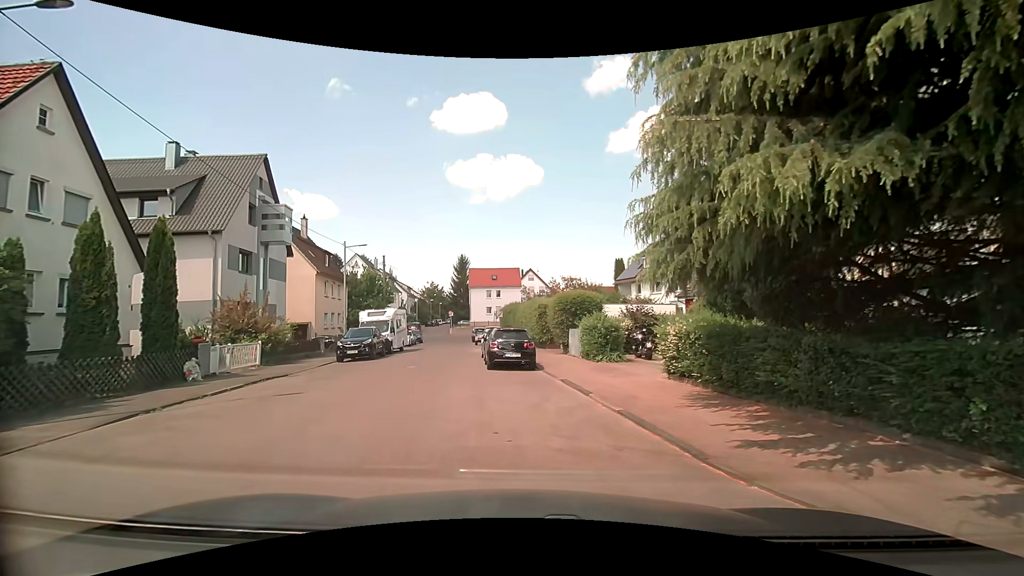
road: residential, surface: asphalt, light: Day
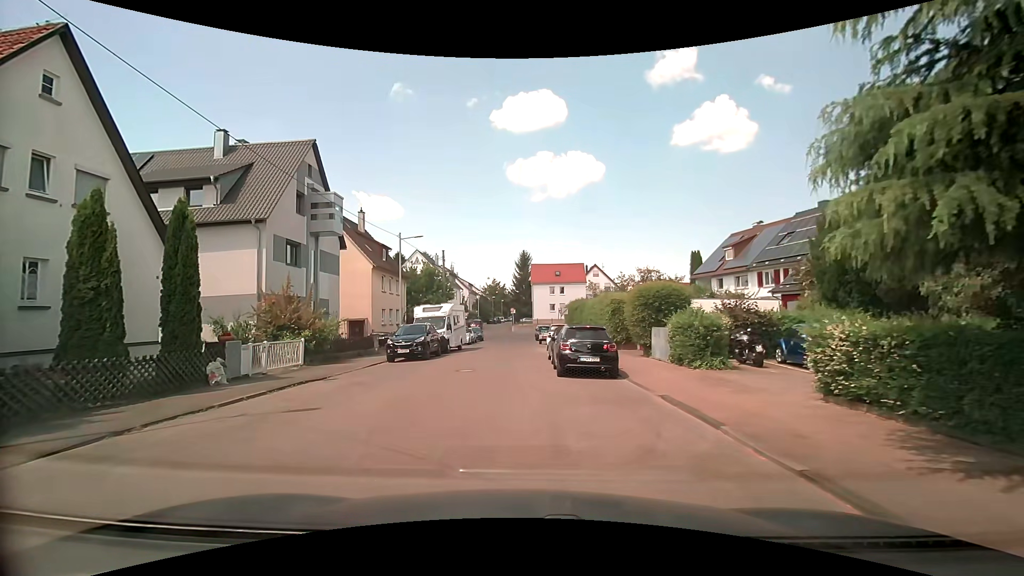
(-0.3, +3.4) m; -8°
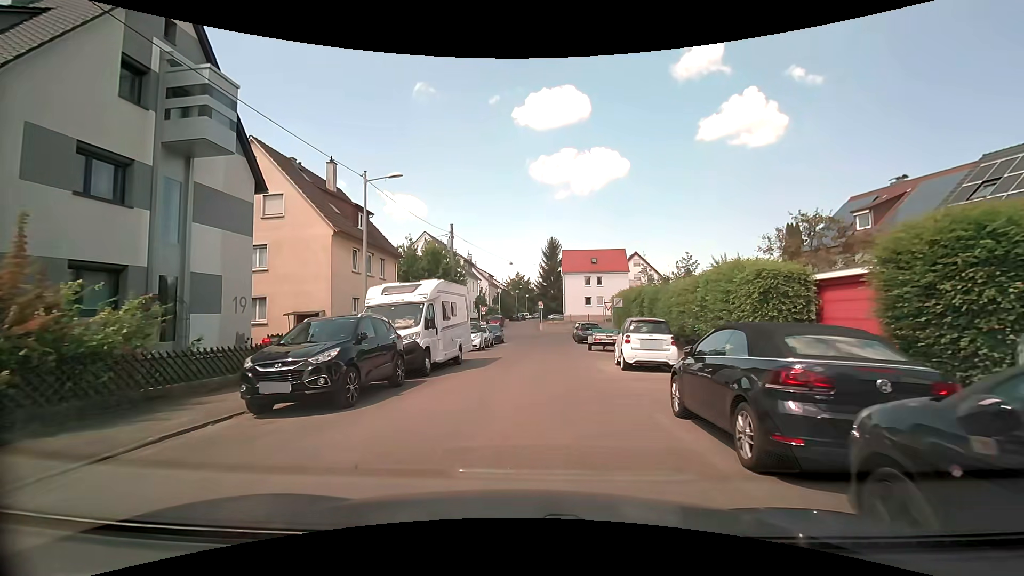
(-0.8, +14.0) m; -2°
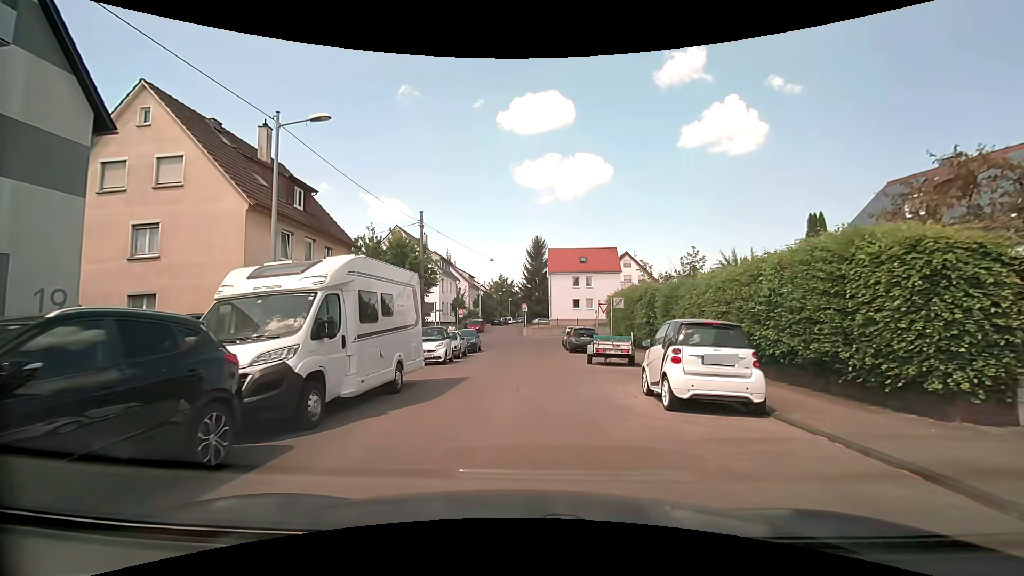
(+0.1, +6.2) m; +1°
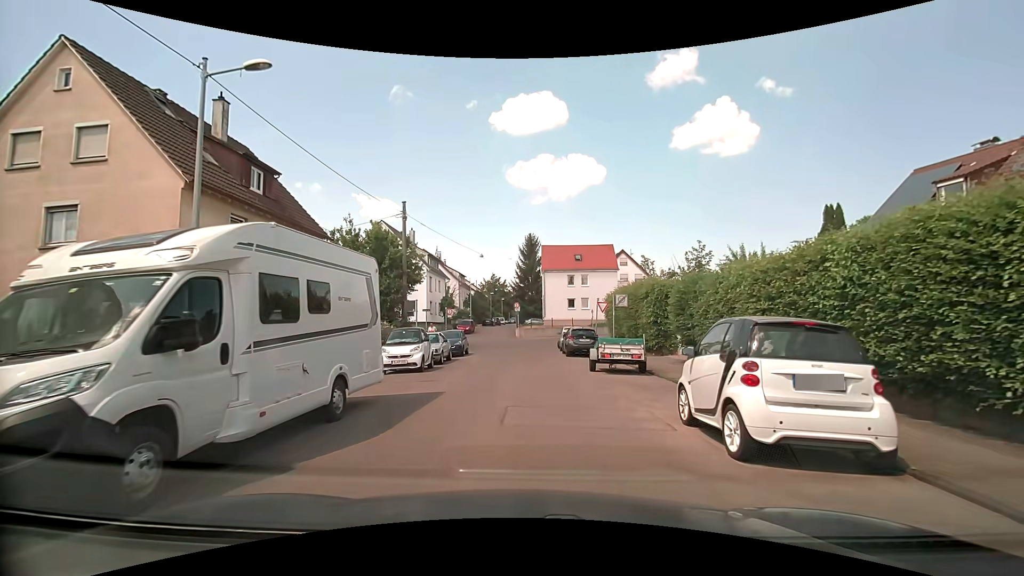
(+0.1, +3.1) m; +1°
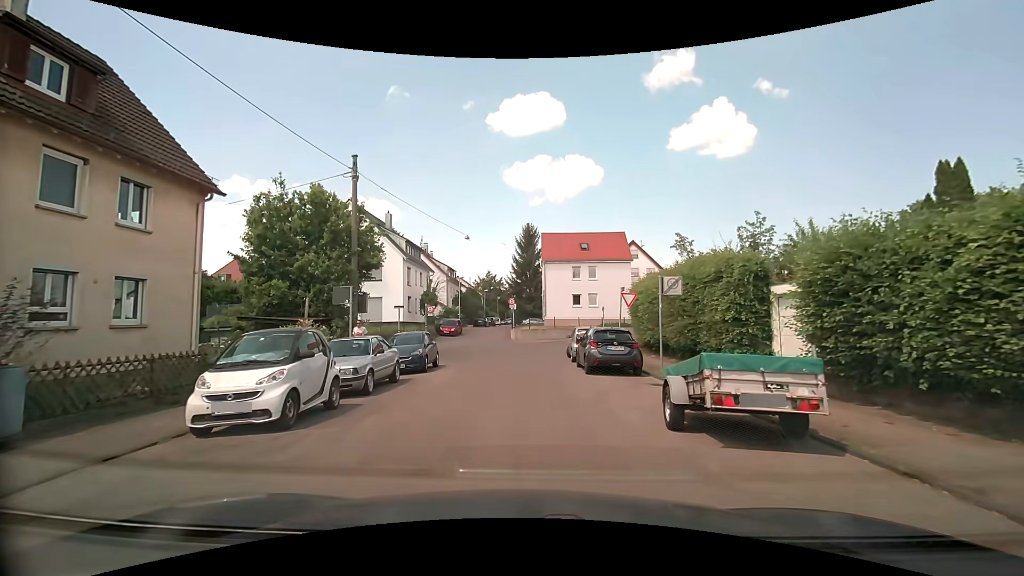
(+0.1, +9.4) m; +1°
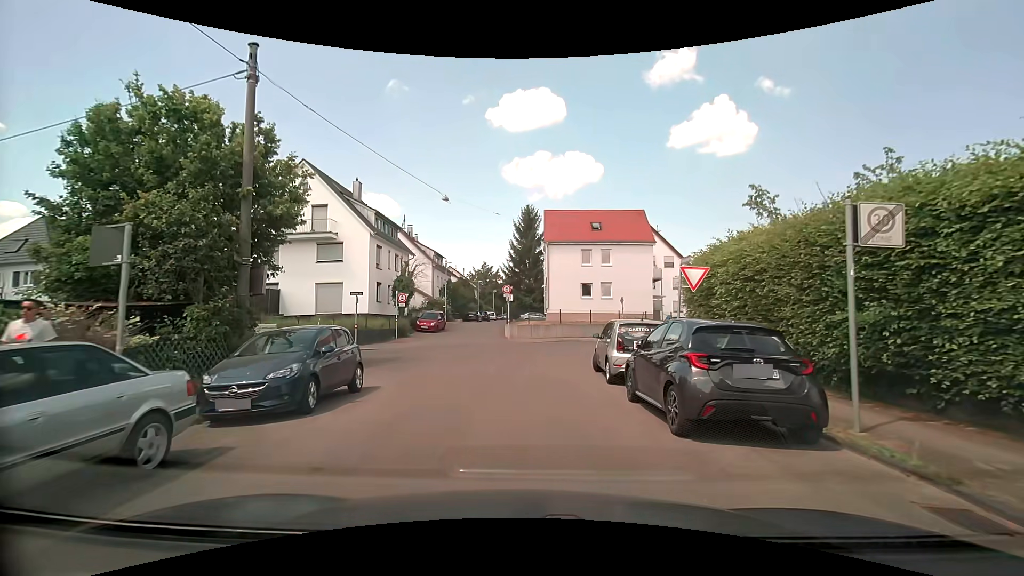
(0.0, +9.4) m; 0°
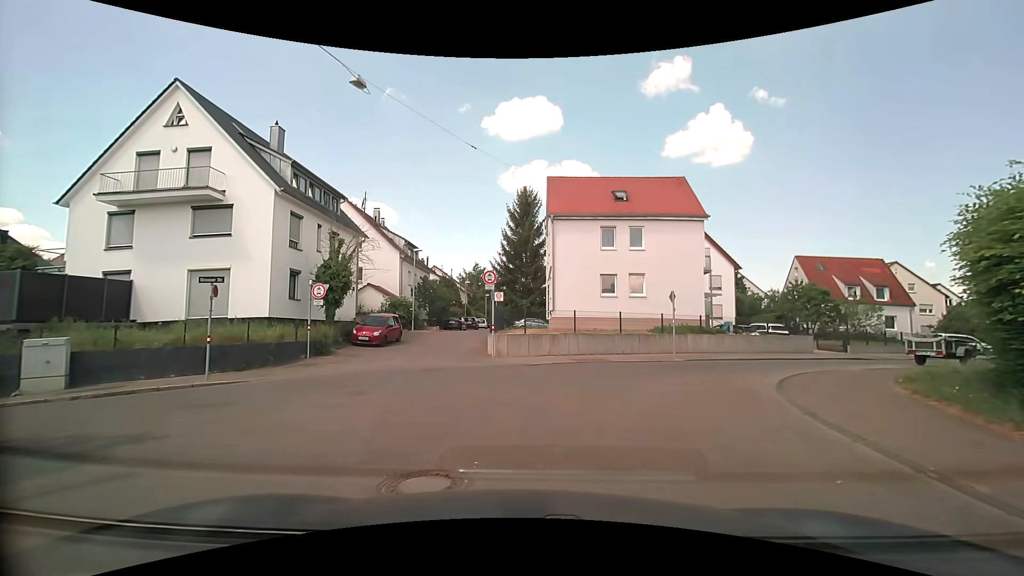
(+0.1, +12.9) m; 0°
